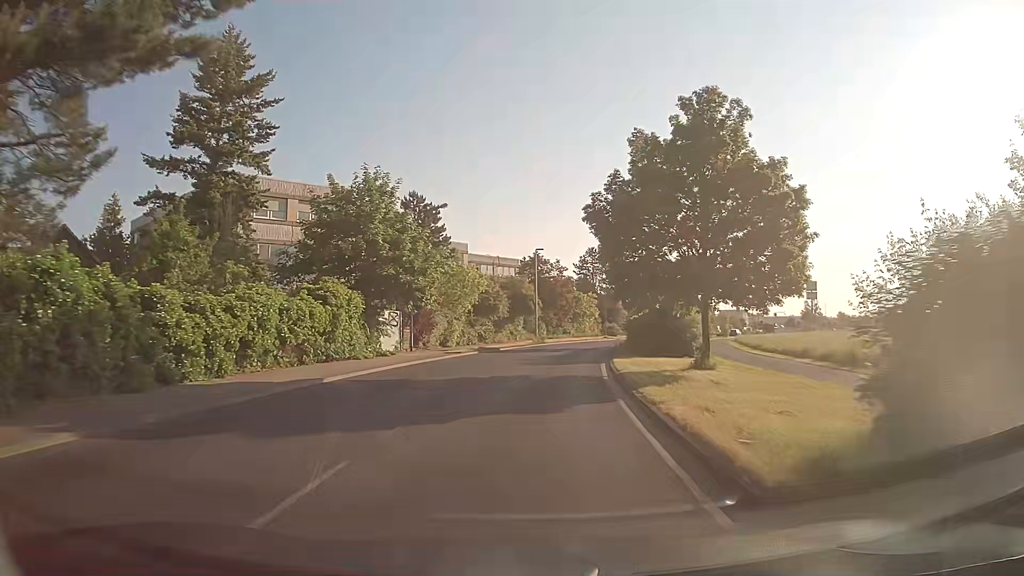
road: tertiary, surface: asphalt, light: Day
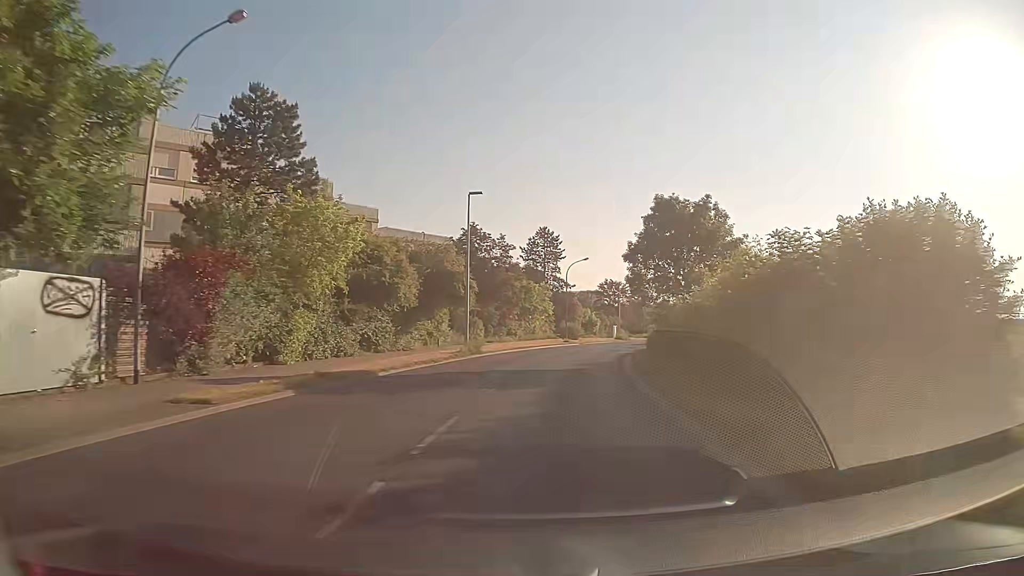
(+0.6, +23.4) m; +5°
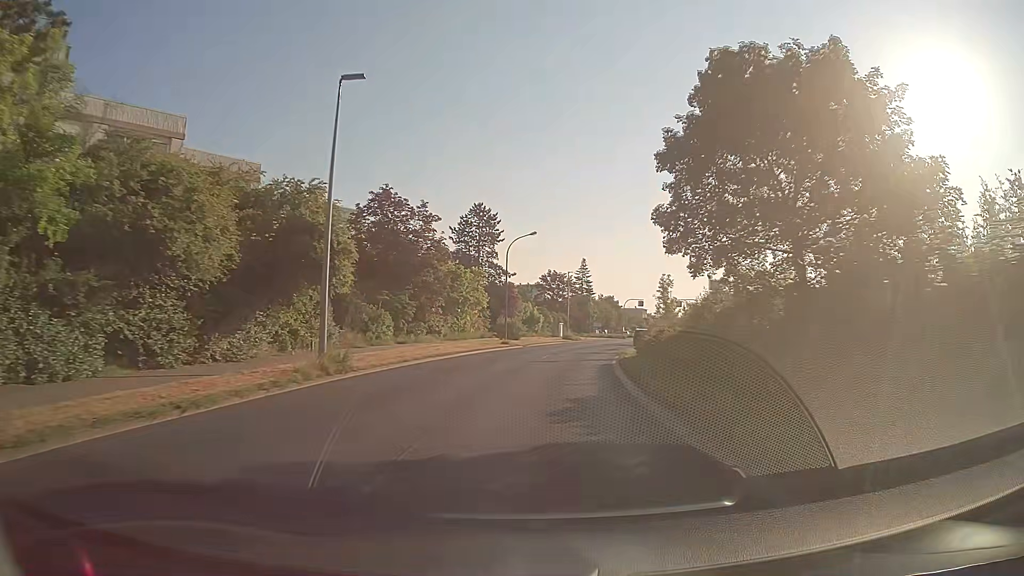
(+0.6, +15.5) m; +5°
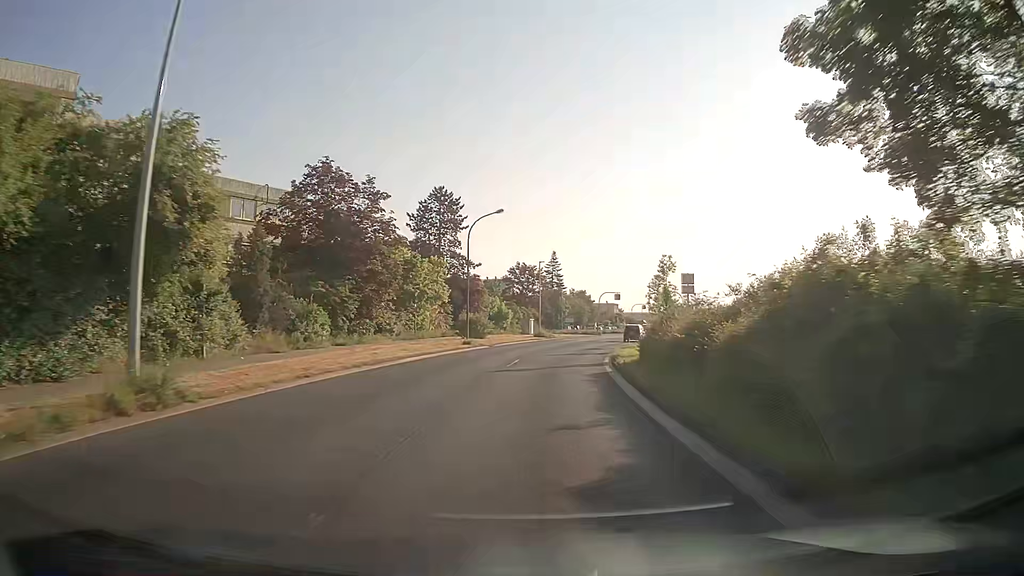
(+0.2, +7.7) m; +3°
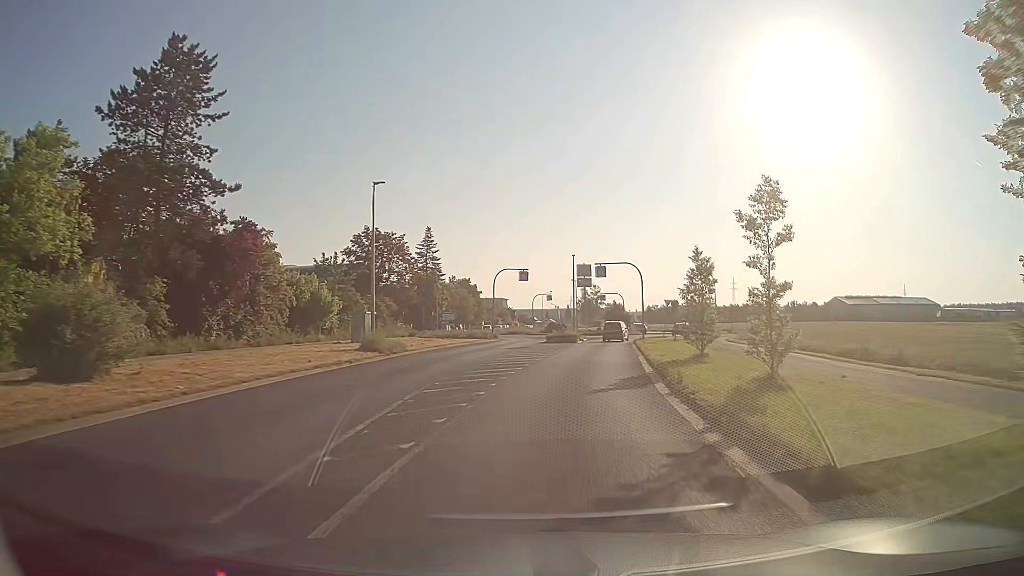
(+3.3, +37.8) m; +10°
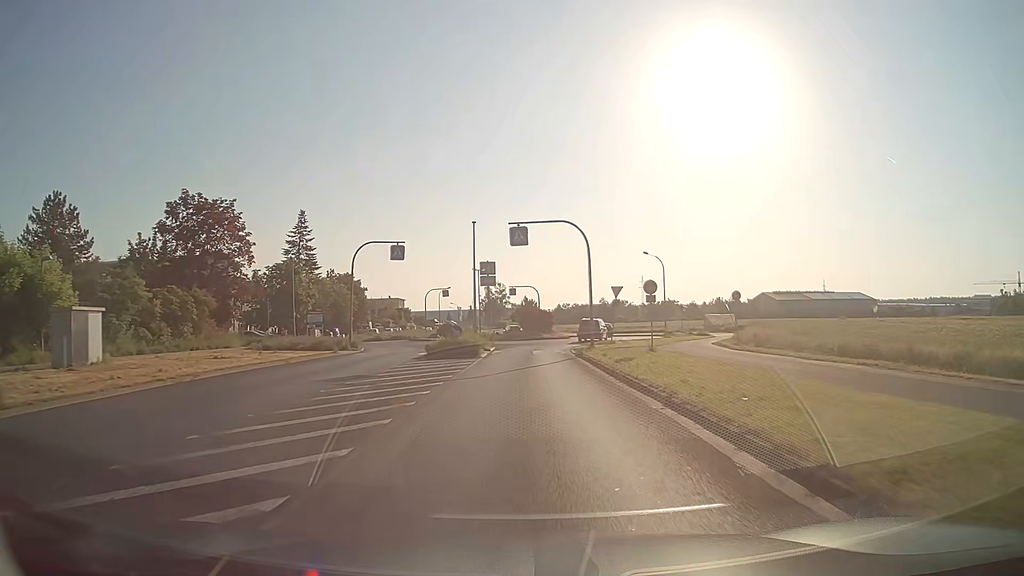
(+1.7, +21.0) m; +8°
